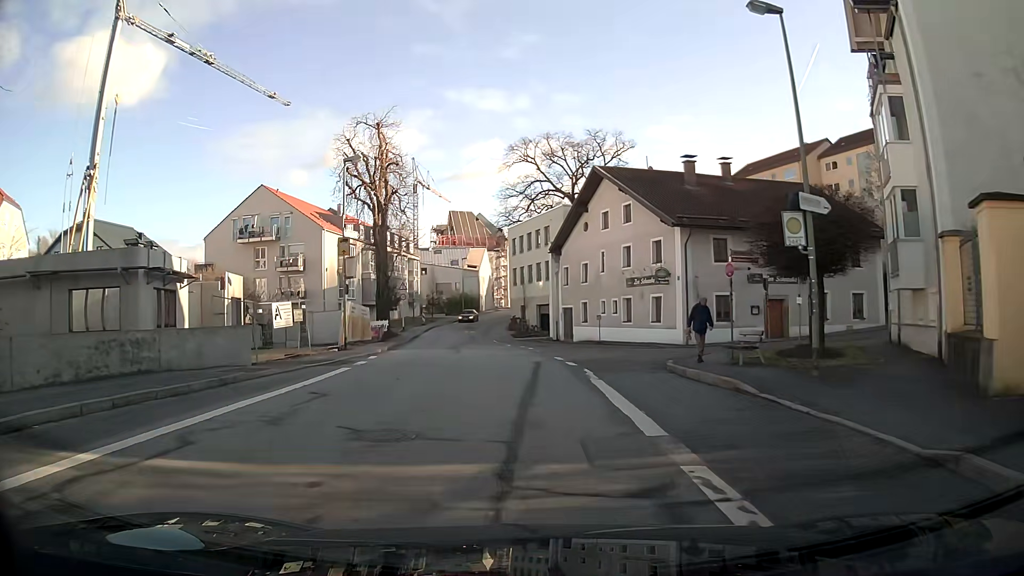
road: primary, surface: asphalt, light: Day
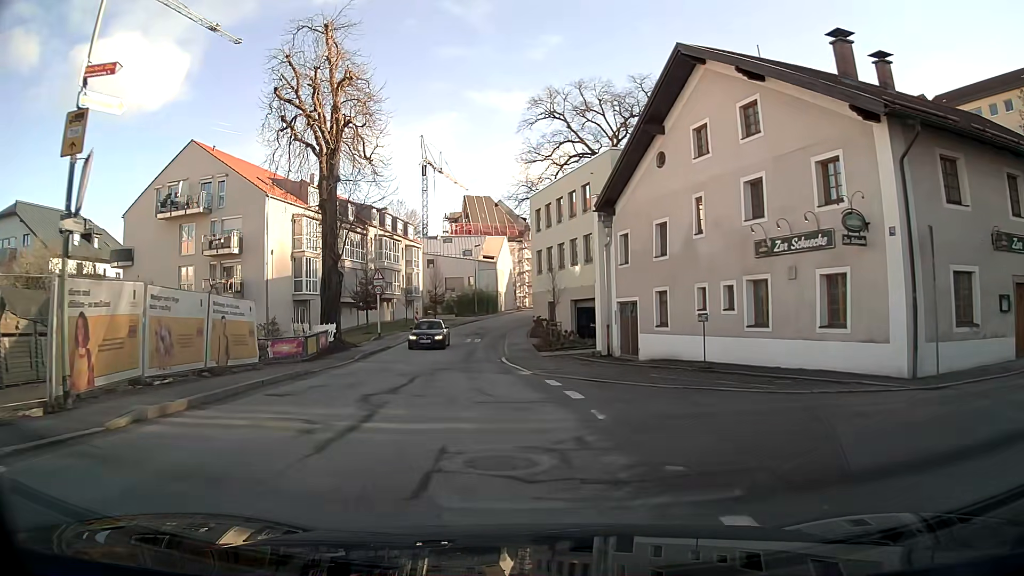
(-0.5, +18.9) m; -4°
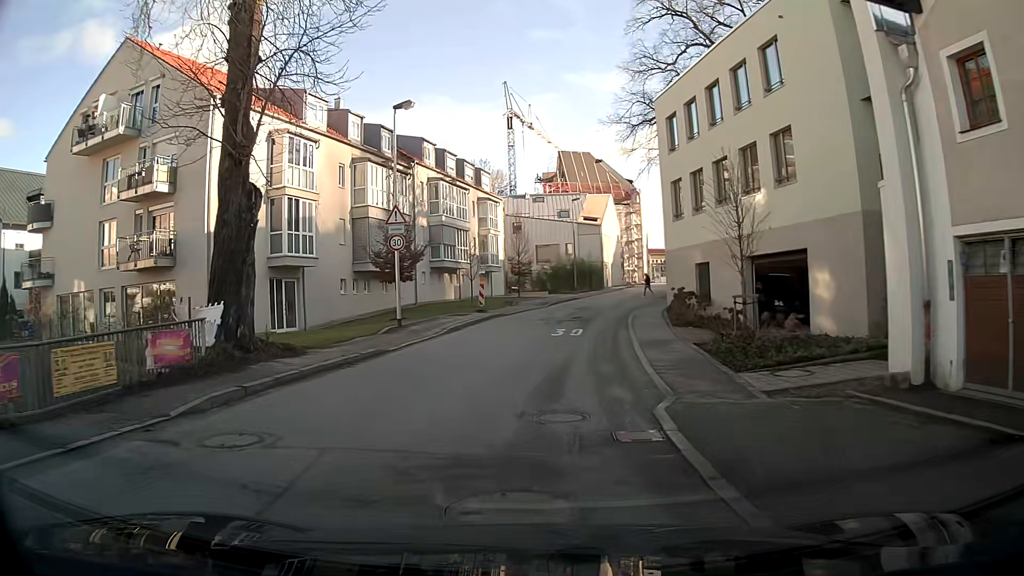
(-1.1, +19.2) m; -6°
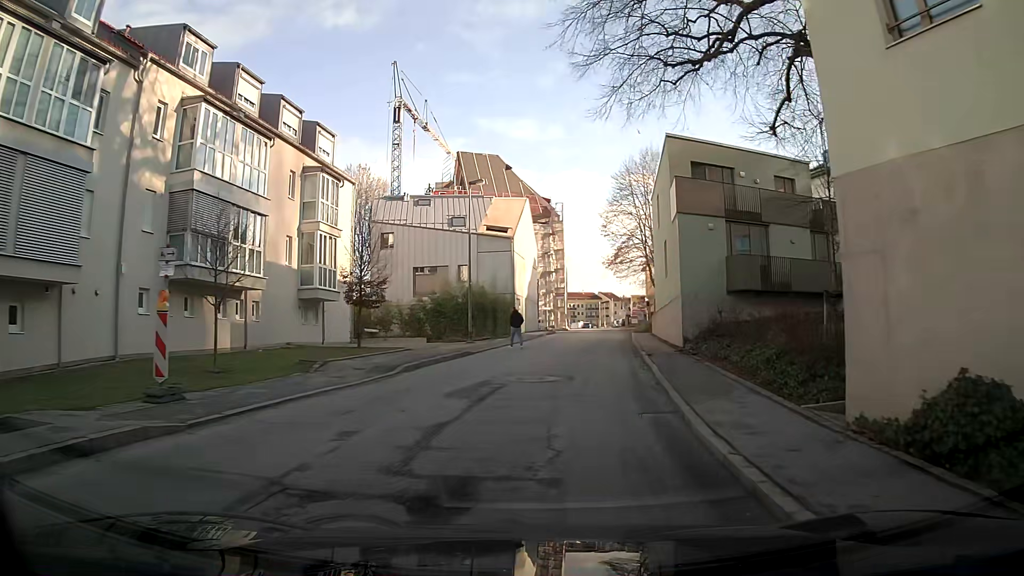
(+0.7, +24.3) m; +6°
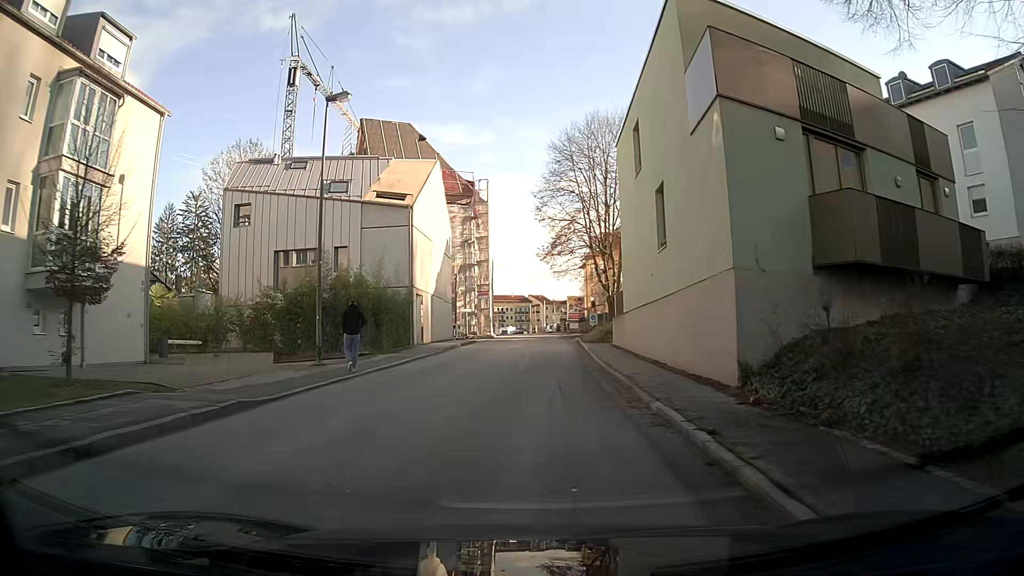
(+1.2, +14.2) m; +7°
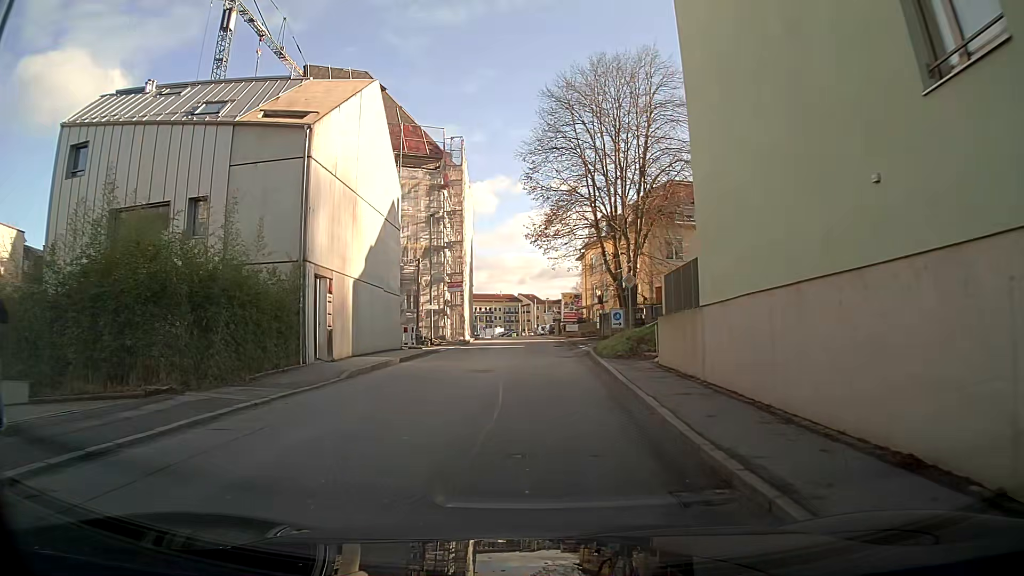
(+0.1, +13.9) m; +1°
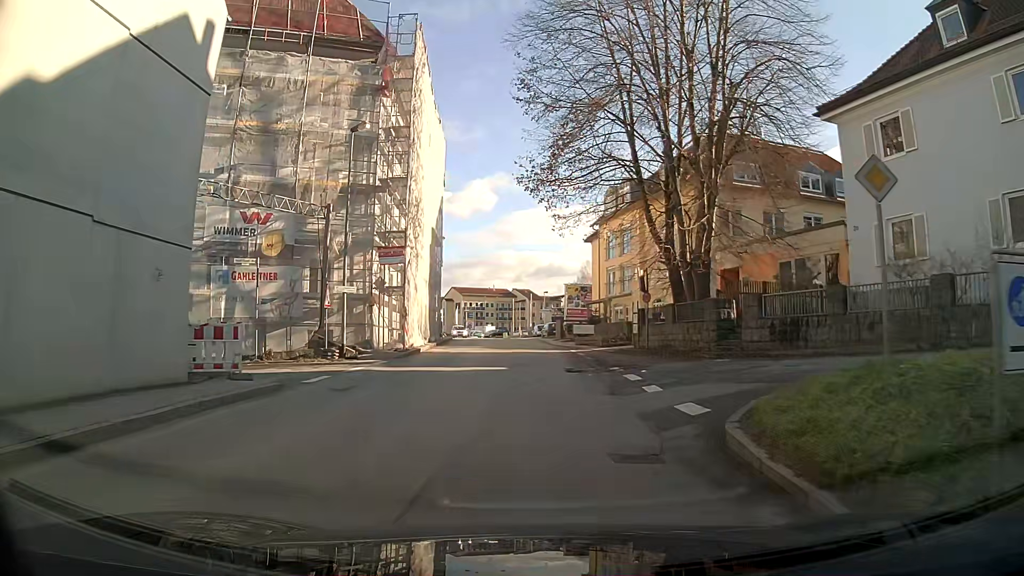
(-0.1, +18.5) m; +1°
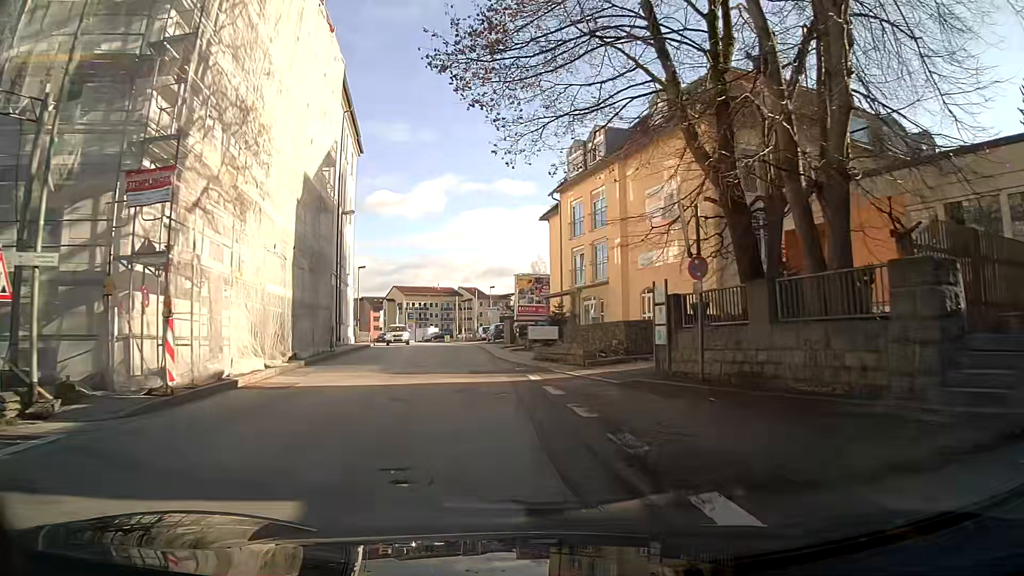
(+0.6, +13.9) m; +3°
